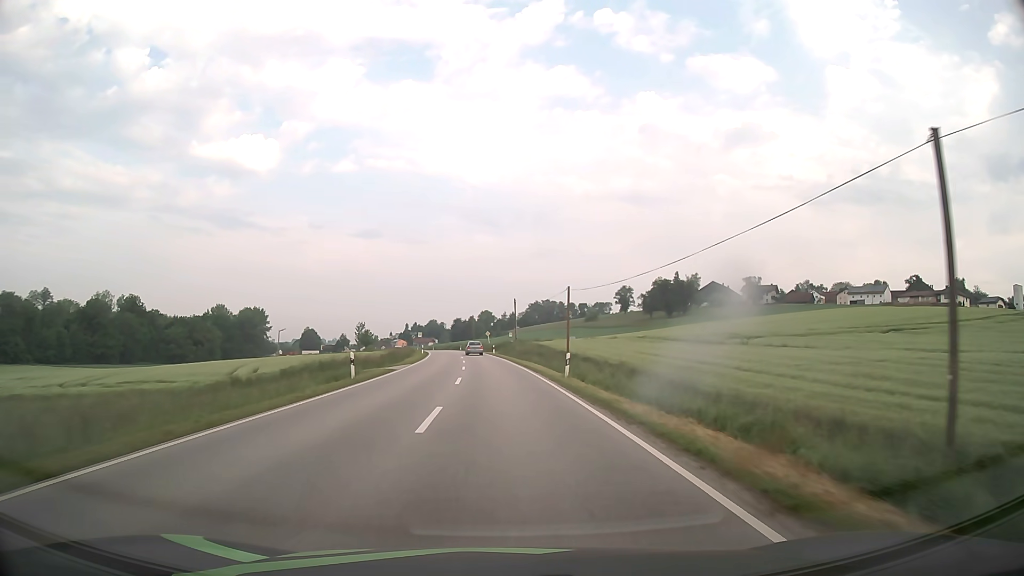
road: secondary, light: Day
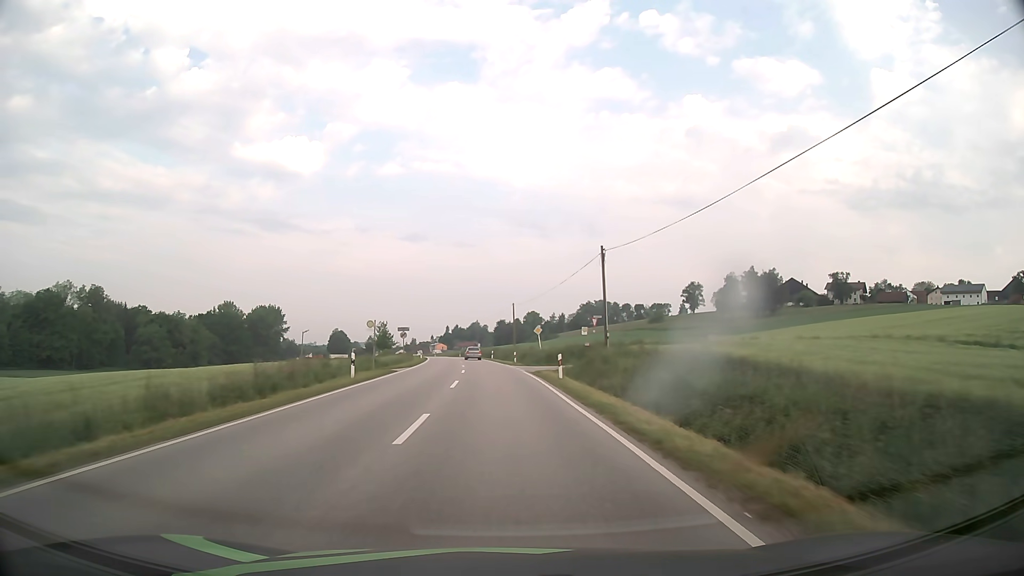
(-1.5, +49.2) m; -4°
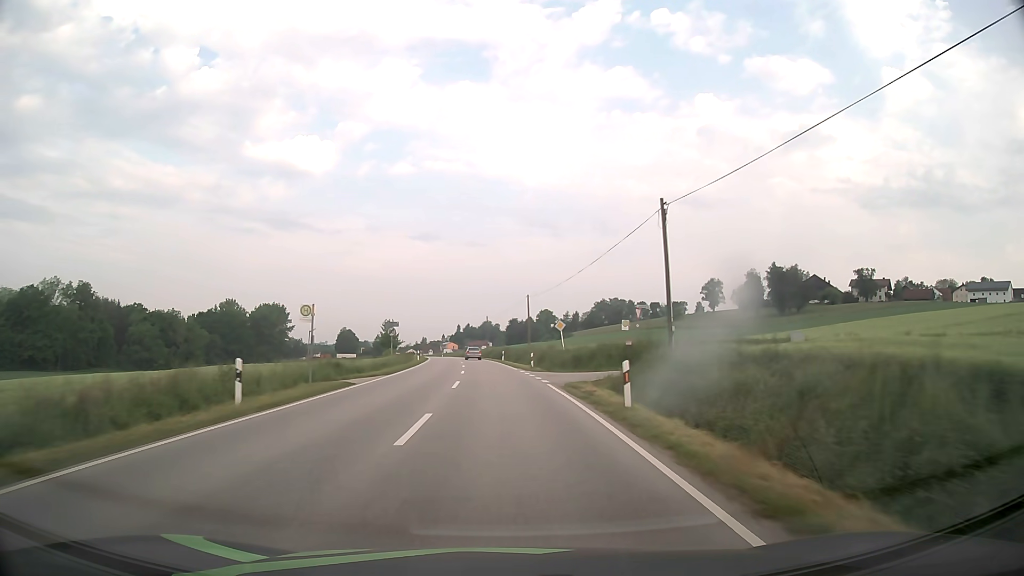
(-0.1, +12.4) m; -1°
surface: asphalt
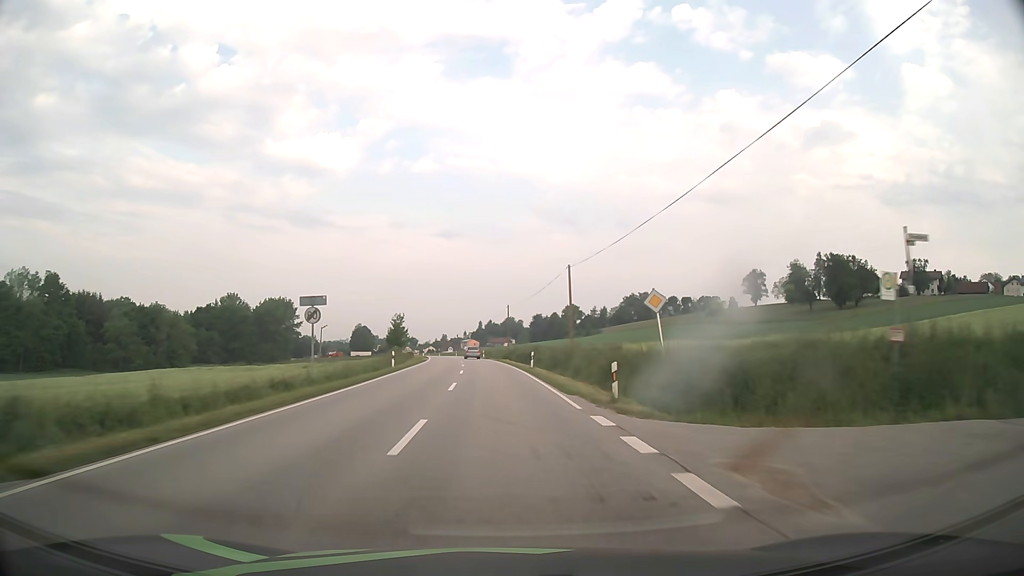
(-0.4, +24.8) m; -2°
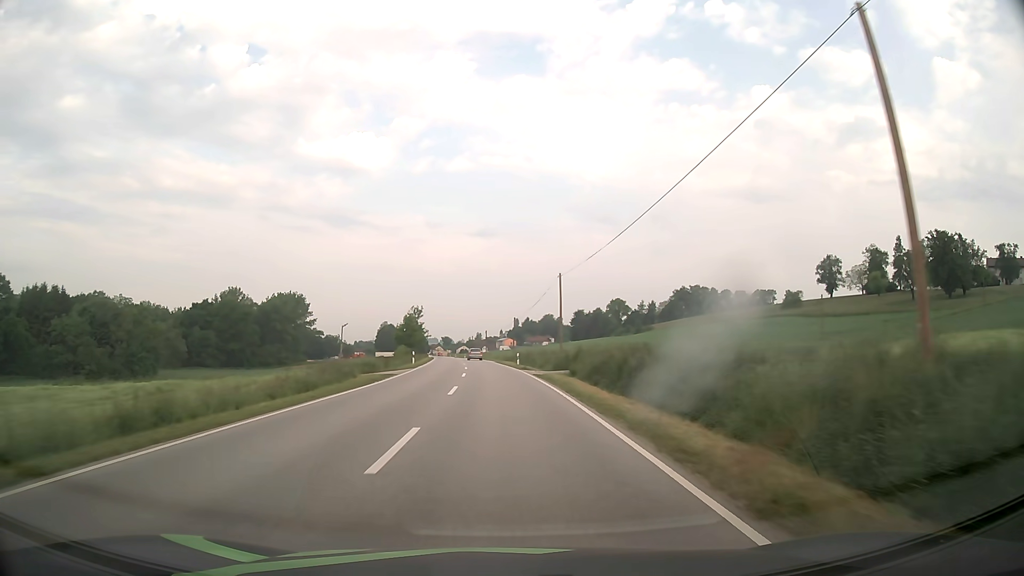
(-0.9, +37.4) m; -3°
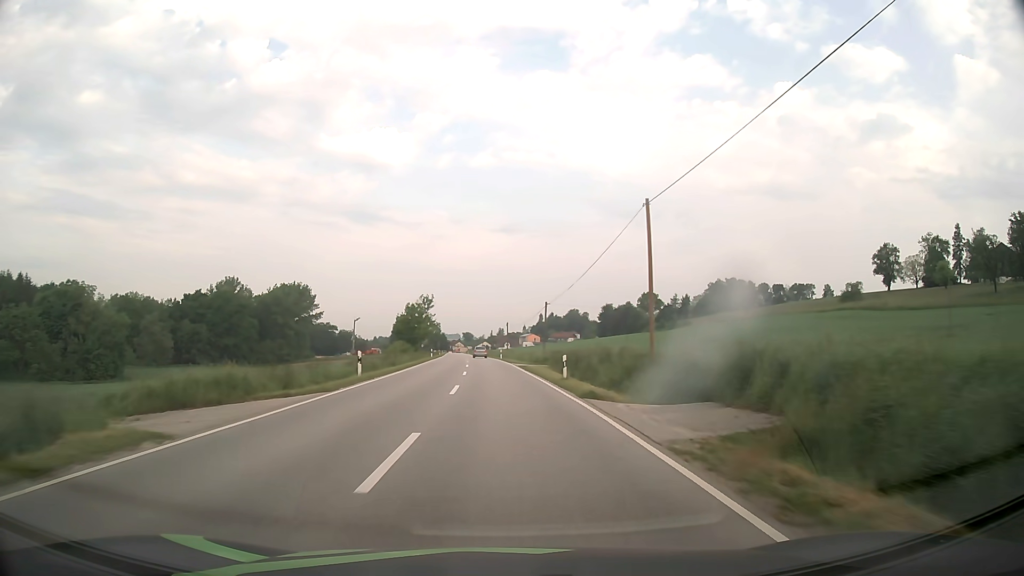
(-0.5, +25.1) m; -2°
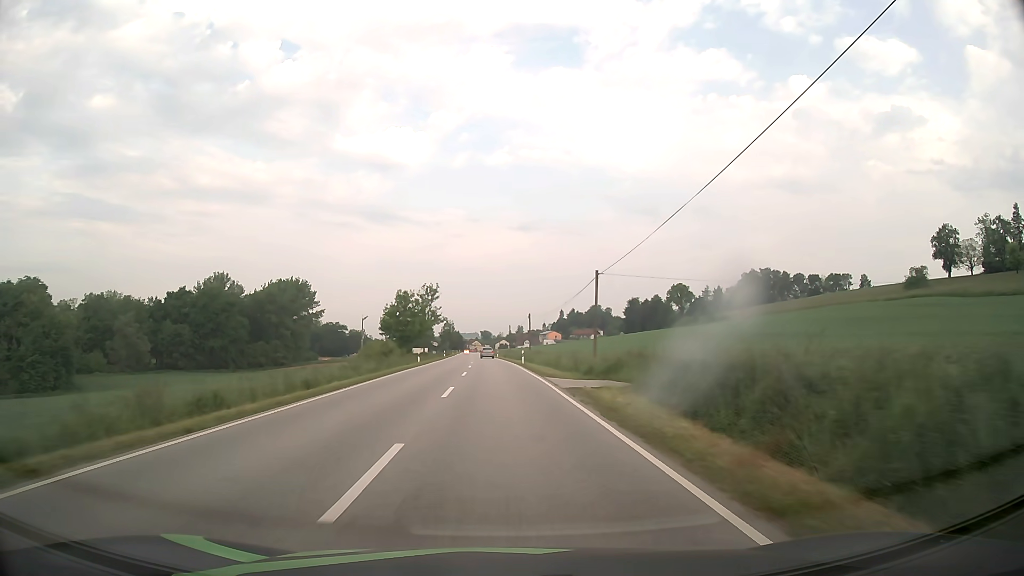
(-0.3, +25.2) m; -2°
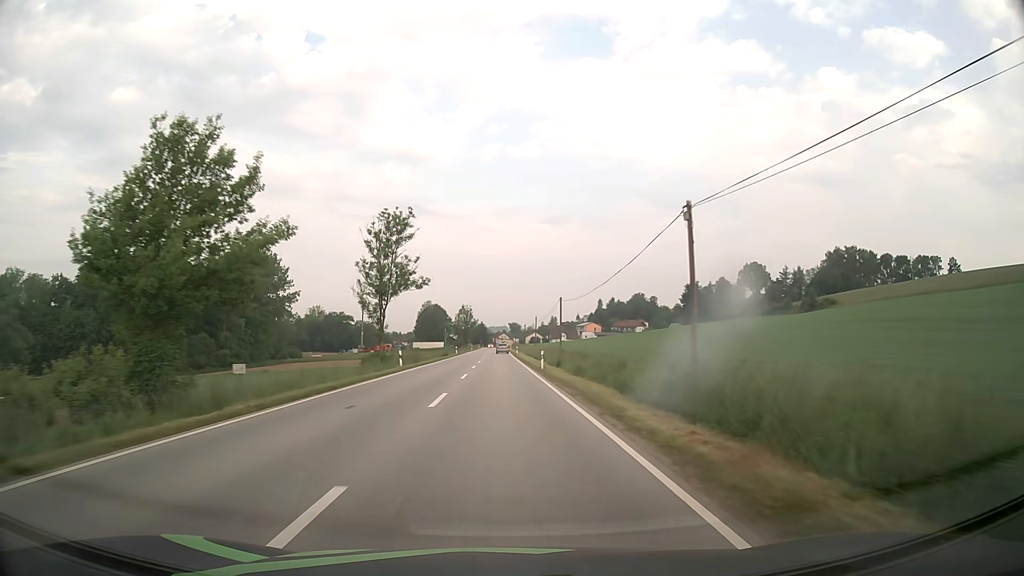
(-1.6, +63.0) m; -3°
(0, +10) (0, +20) (0, +30) (0, +40) (-1, +50) (-1, +60) (-1, +70) (-1, +80) (-1, +90) (-1, +100) m
